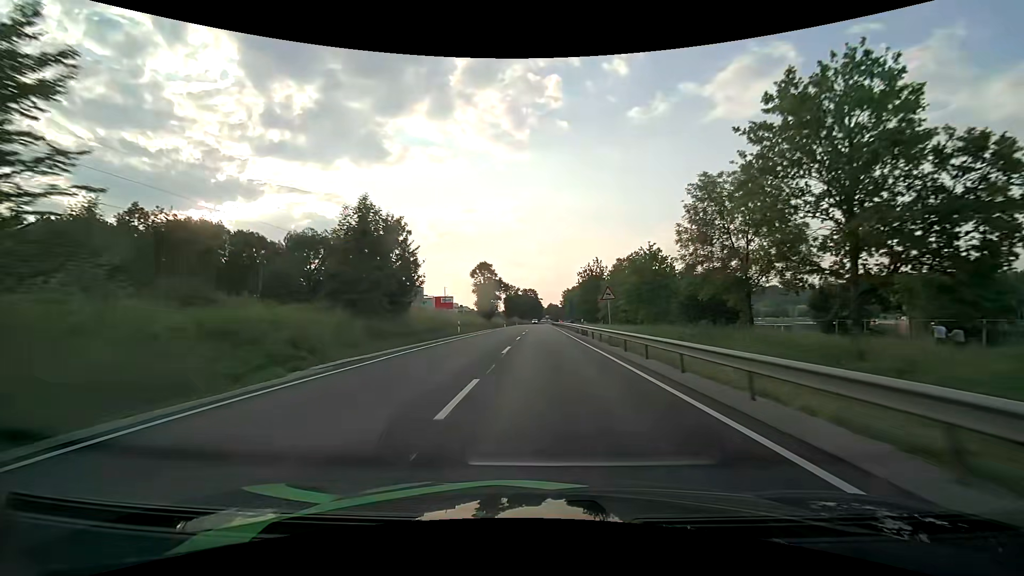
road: primary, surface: asphalt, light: Day
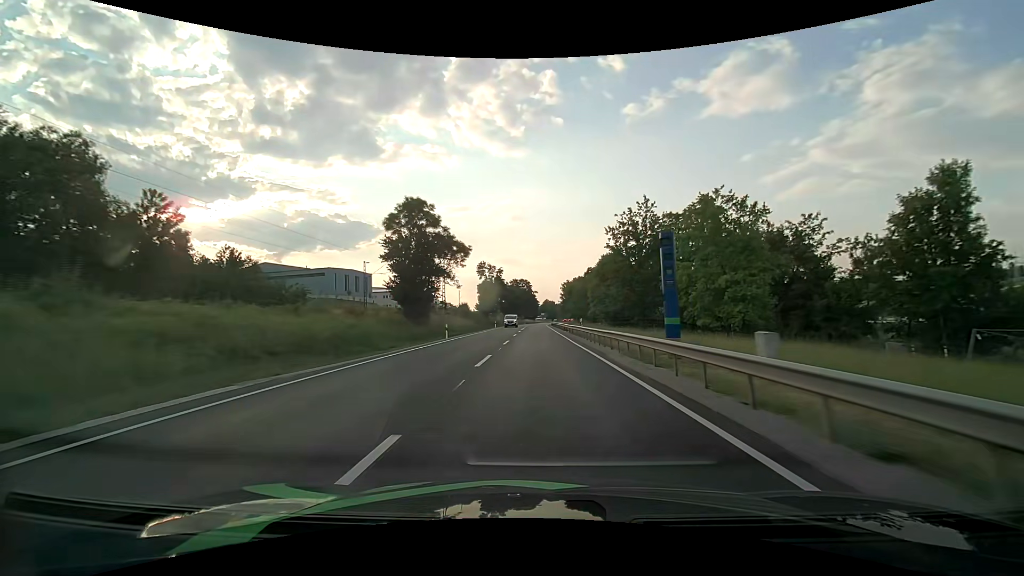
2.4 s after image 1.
(+0.1, +53.0) m; 0°
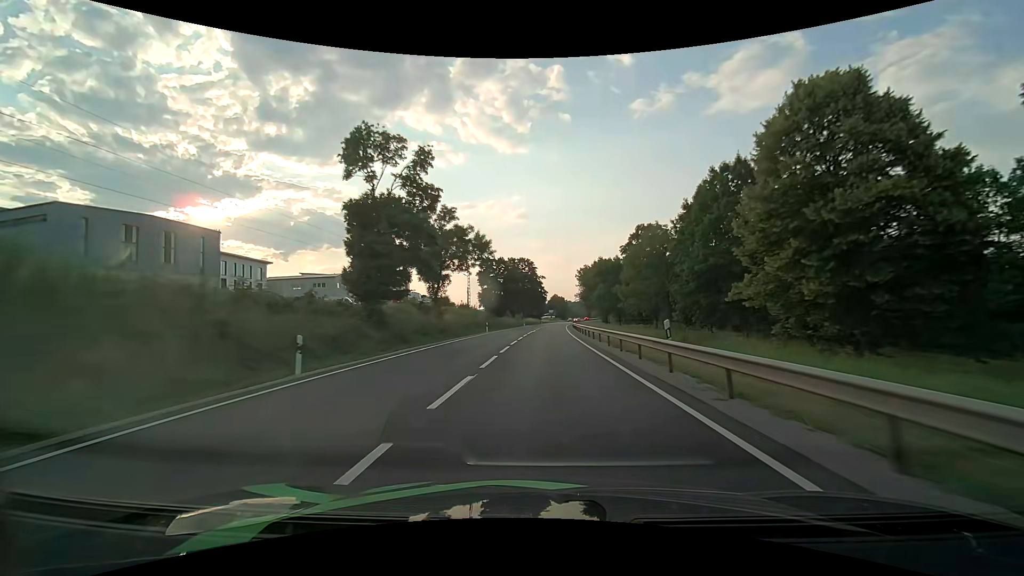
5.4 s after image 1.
(-0.4, +67.3) m; -1°
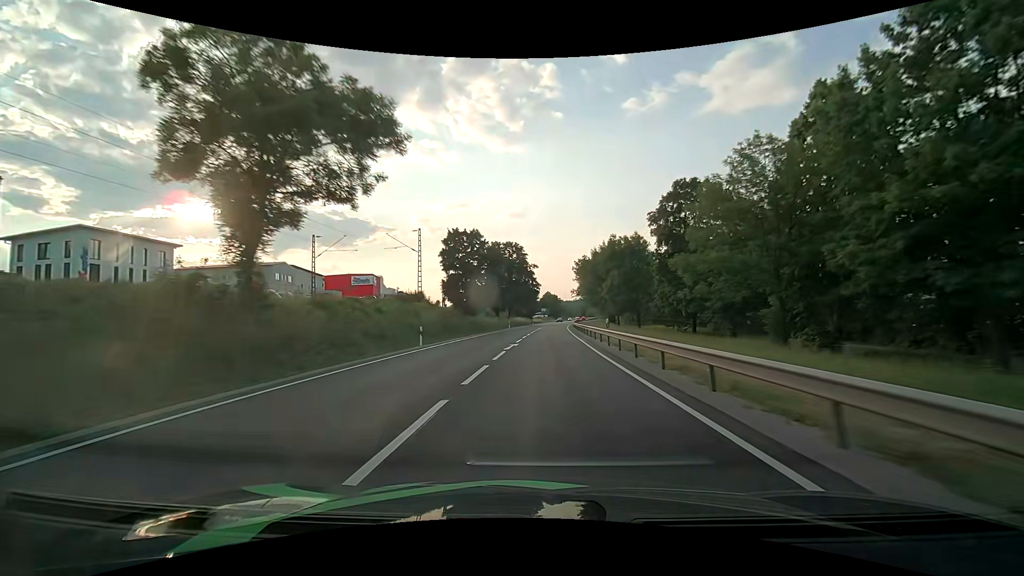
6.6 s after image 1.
(+0.1, +27.3) m; +1°
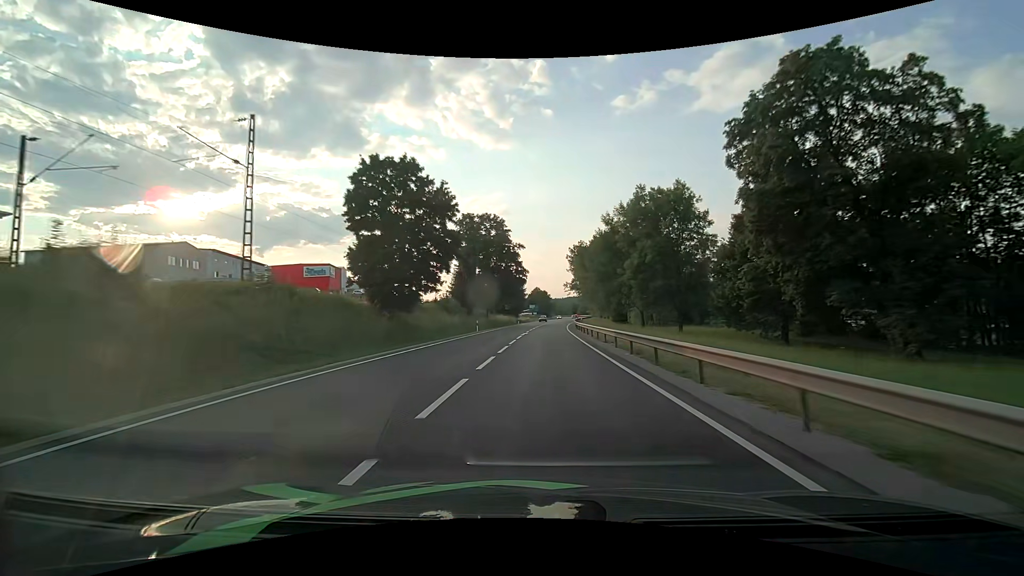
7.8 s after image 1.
(+0.2, +27.4) m; +1°
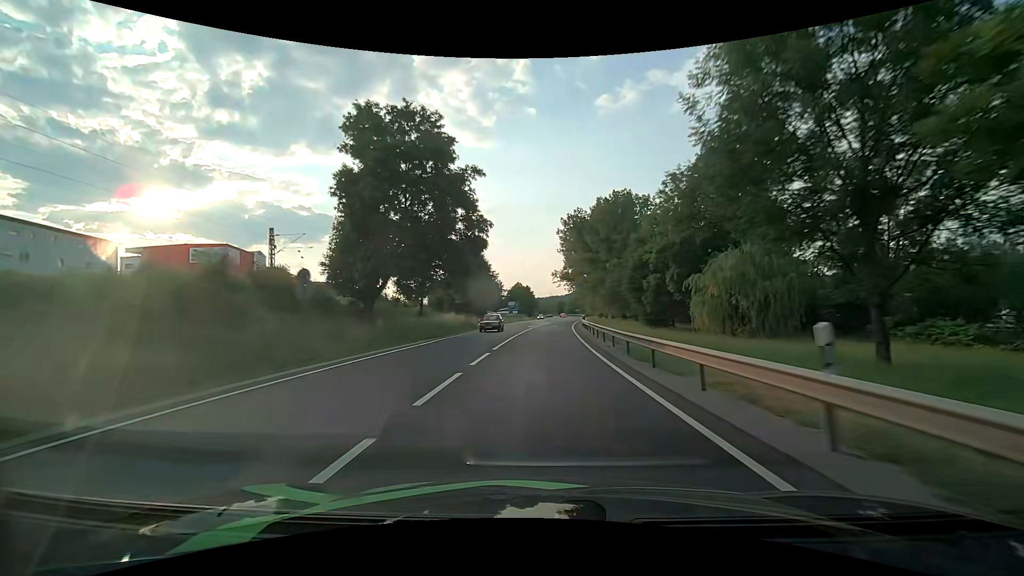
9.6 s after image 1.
(+0.8, +41.2) m; +2°
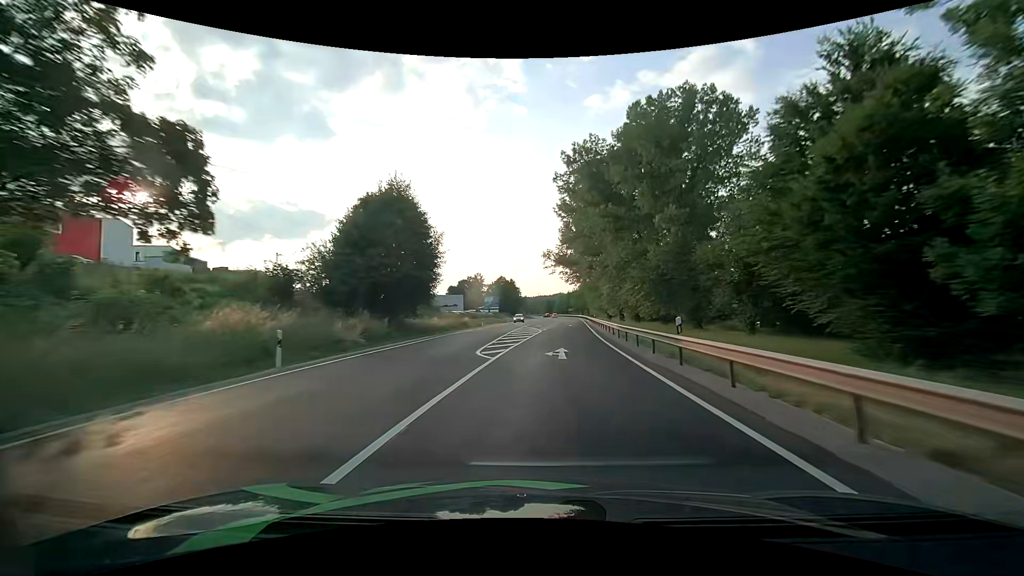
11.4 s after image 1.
(+0.4, +39.7) m; +1°
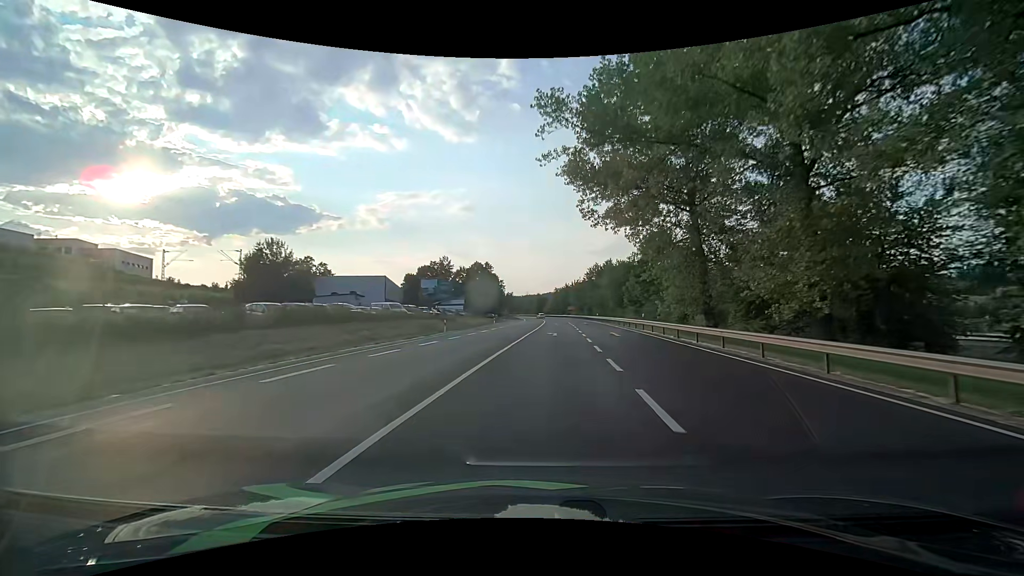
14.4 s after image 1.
(+0.6, +60.9) m; +2°
(0, +10) (0, +20) (0, +30) (+1, +40) (+1, +50) (+1, +60) (+2, +70) (+2, +80) (+2, +90) (+2, +100) m
